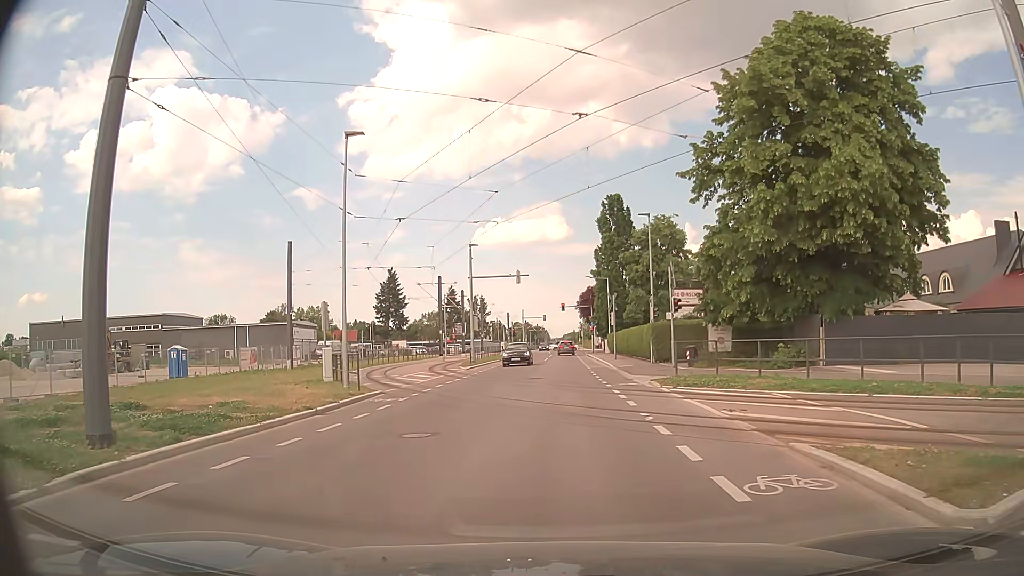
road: residential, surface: asphalt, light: Day
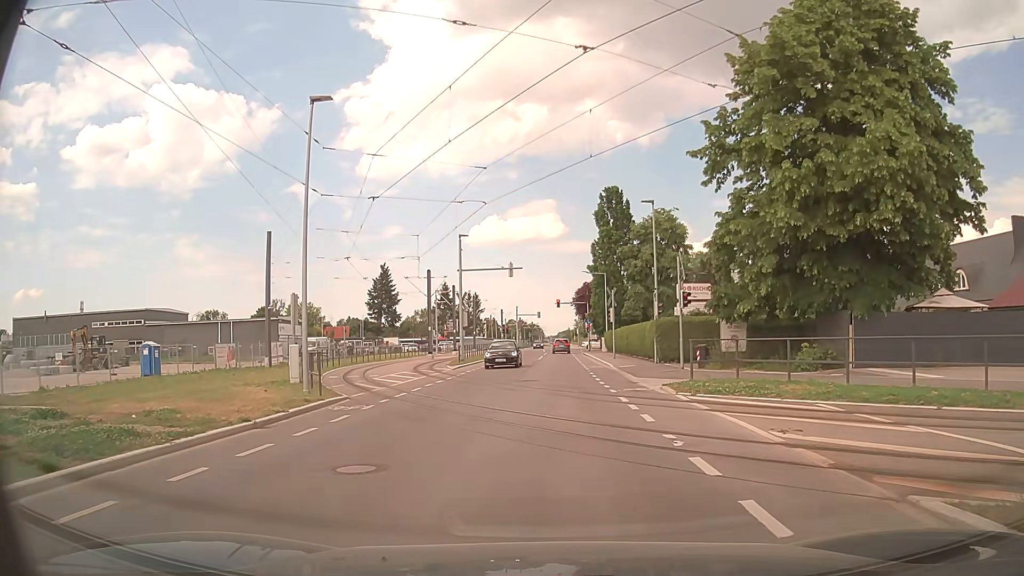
(0.0, +3.2) m; -1°
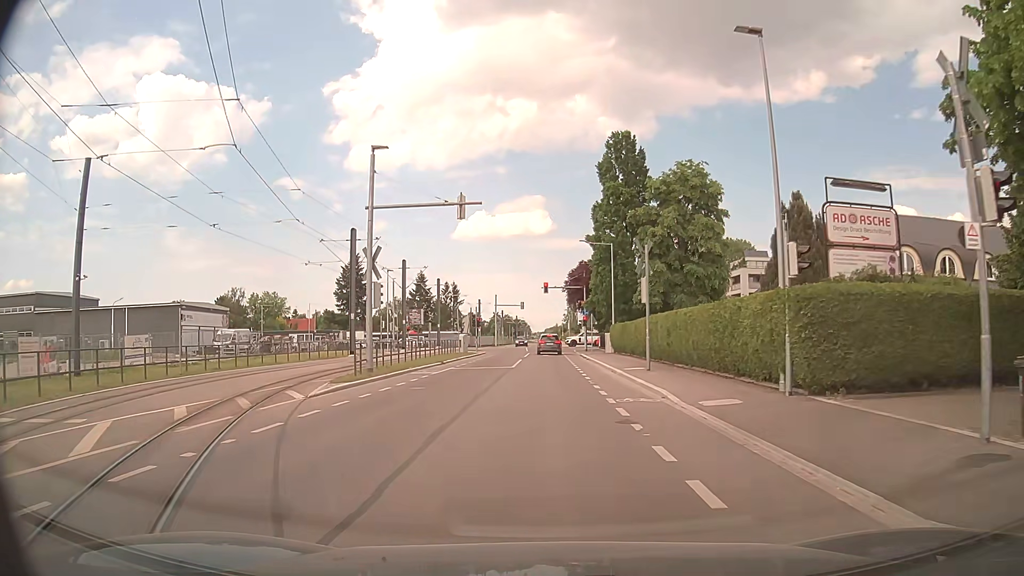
(+0.5, +20.5) m; +1°
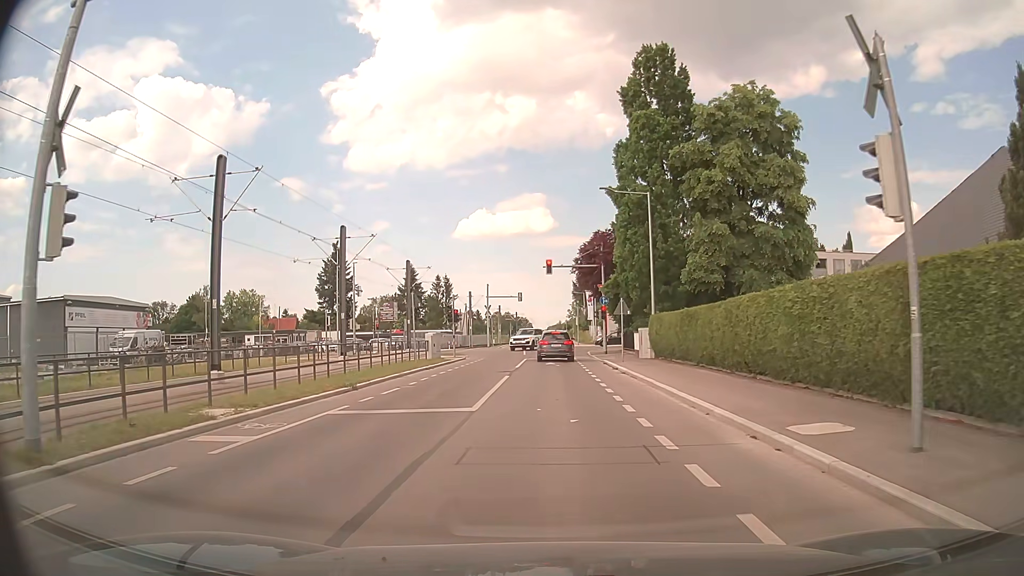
(-0.1, +17.6) m; 0°
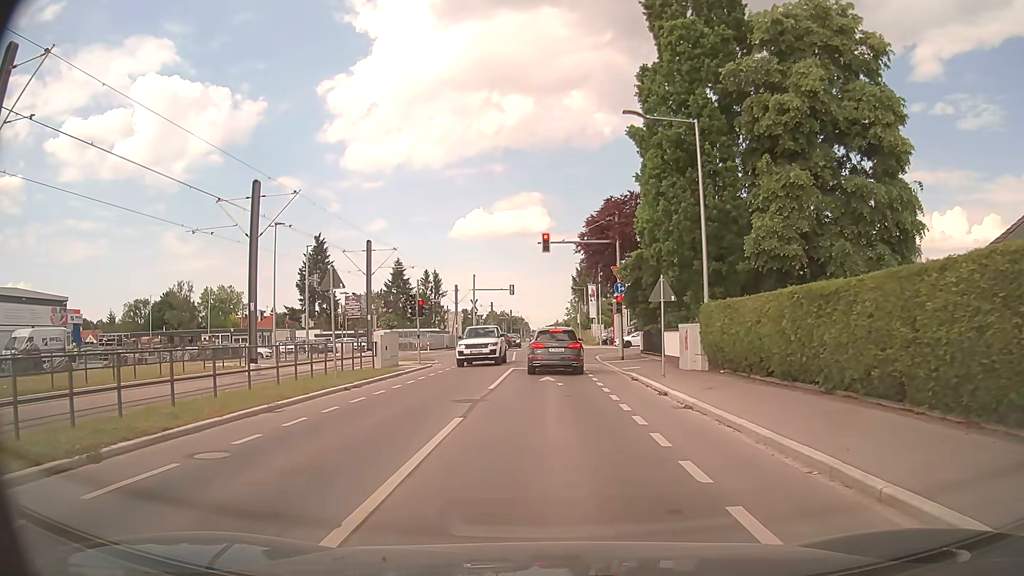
(+0.1, +11.7) m; 0°
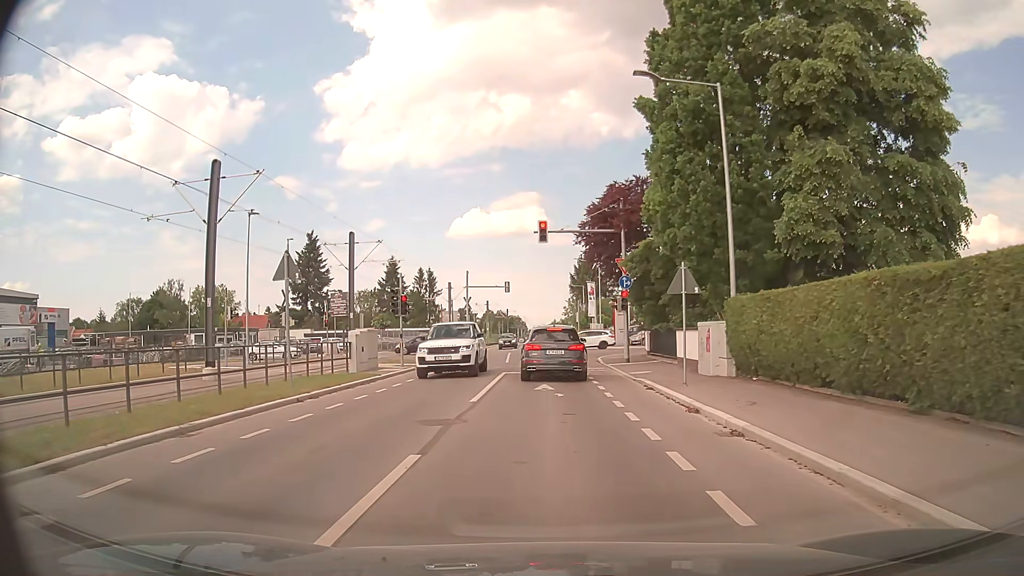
(0.0, +3.4) m; 0°
(0, +10) (0, +20) (0, +30) (+1, +40) (+6, +48) (+16, +51) (+26, +52) (+36, +53) (+45, +55) (+55, +58) m
